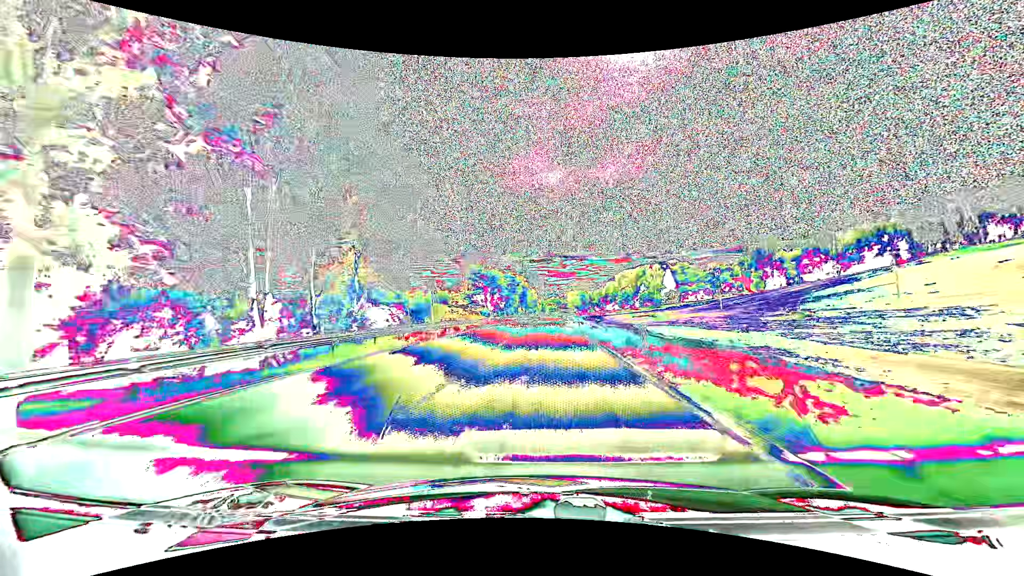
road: primary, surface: asphalt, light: Day
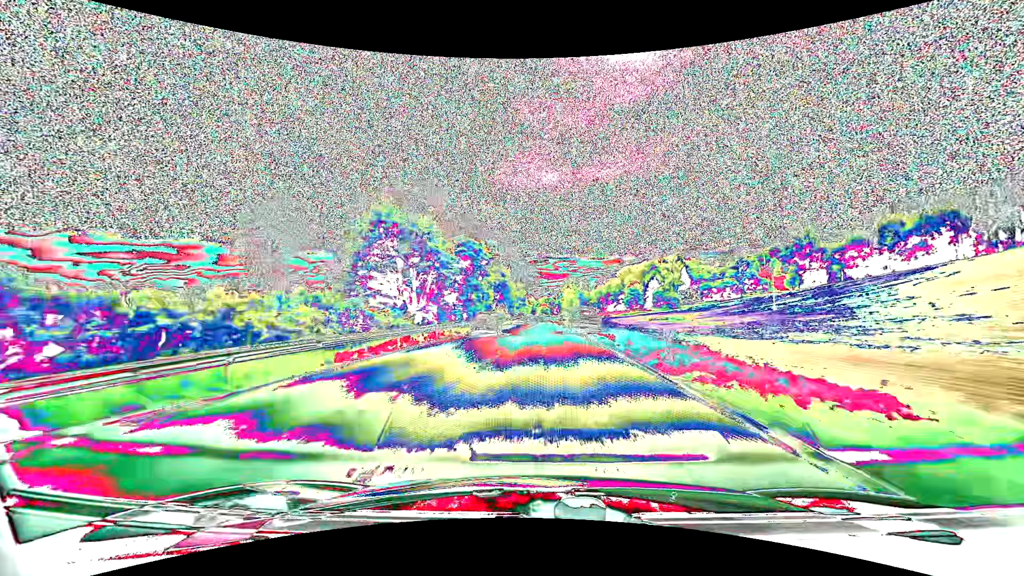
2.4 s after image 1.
(+0.3, +51.0) m; +1°
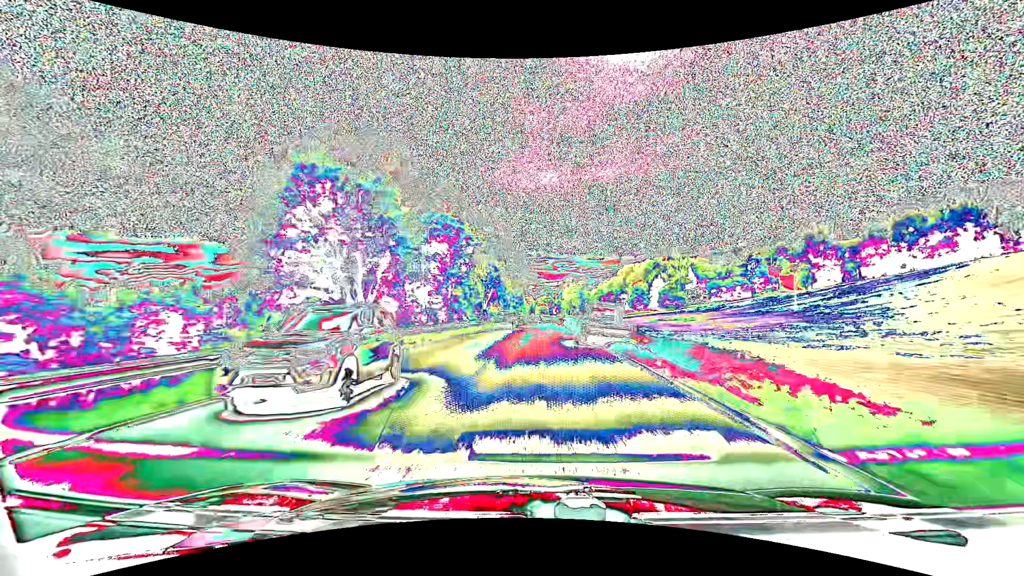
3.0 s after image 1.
(0.0, +12.7) m; 0°
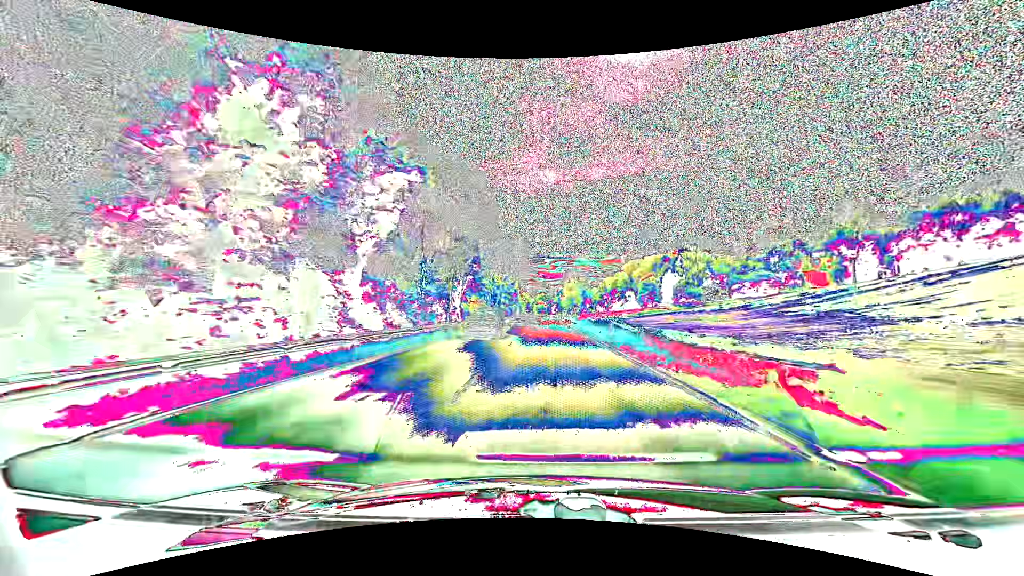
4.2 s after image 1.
(0.0, +25.4) m; 0°
(0, +10) (0, +20) (0, +30) (+1, +40) (+1, +50) (+1, +60) (+1, +70) (+2, +80) (+2, +90) (+2, +100) m
